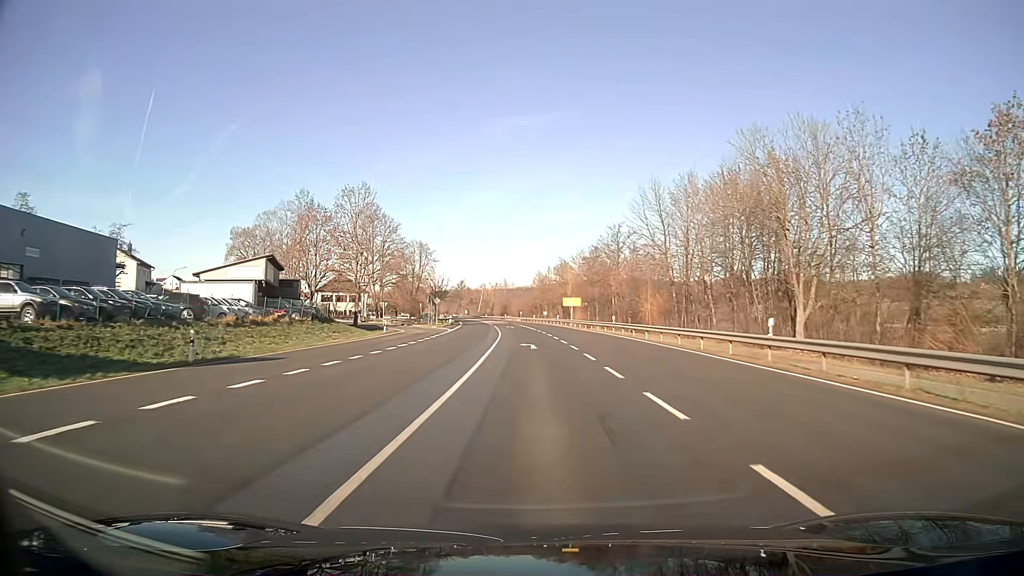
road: primary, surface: asphalt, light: Day
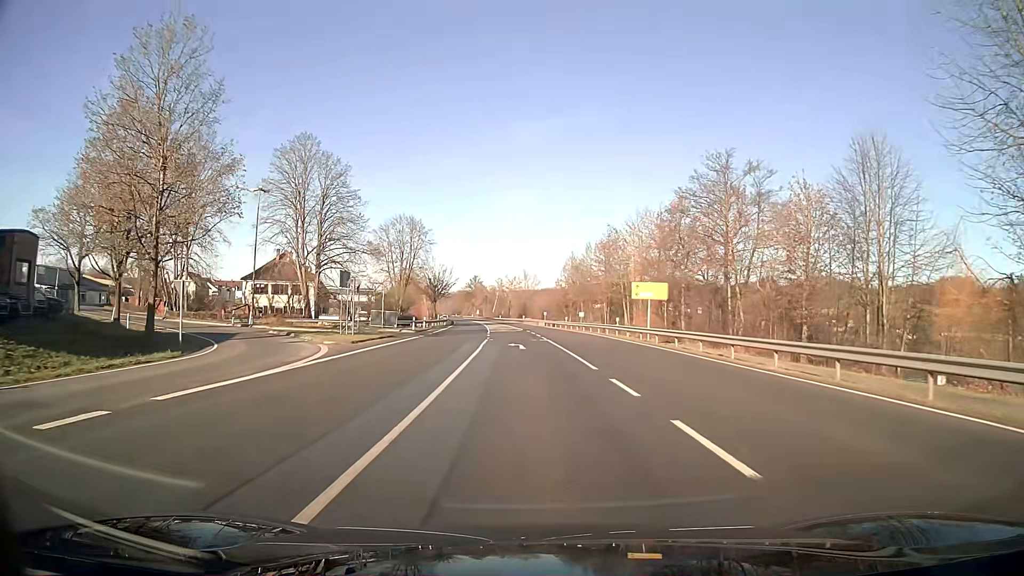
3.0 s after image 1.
(-0.7, +44.5) m; -2°
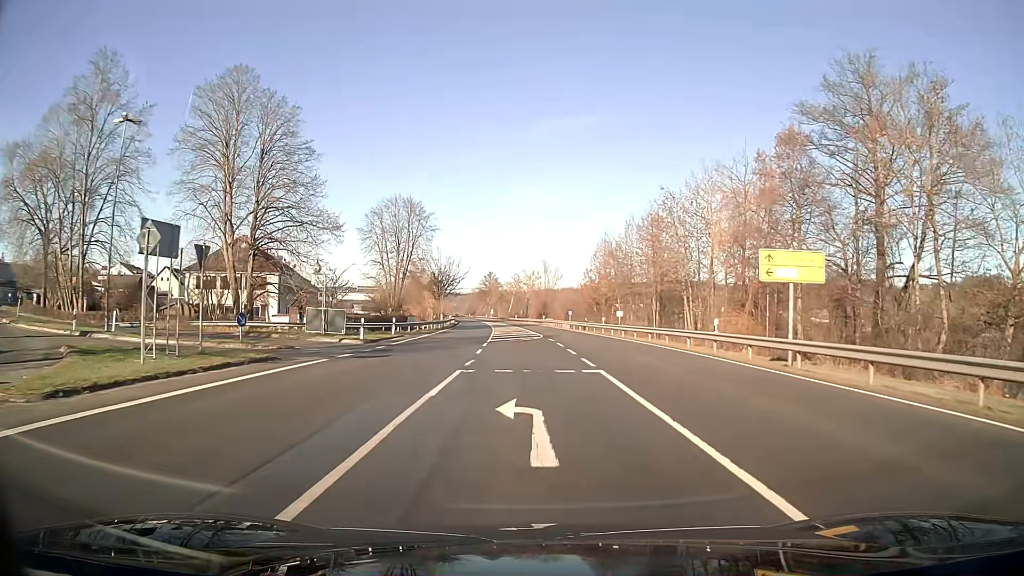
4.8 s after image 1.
(-0.2, +21.0) m; -1°
